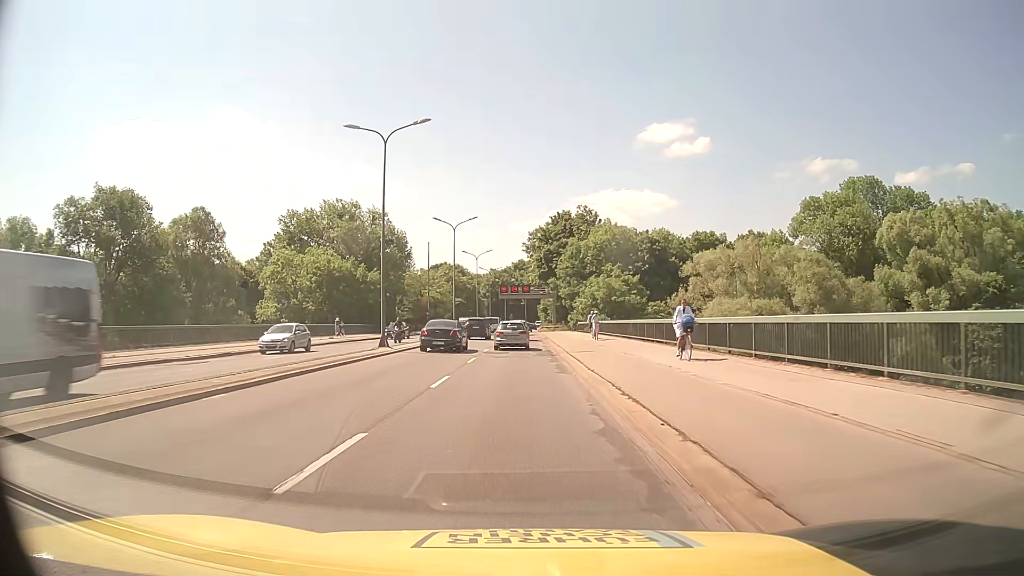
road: trunk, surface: asphalt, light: Day
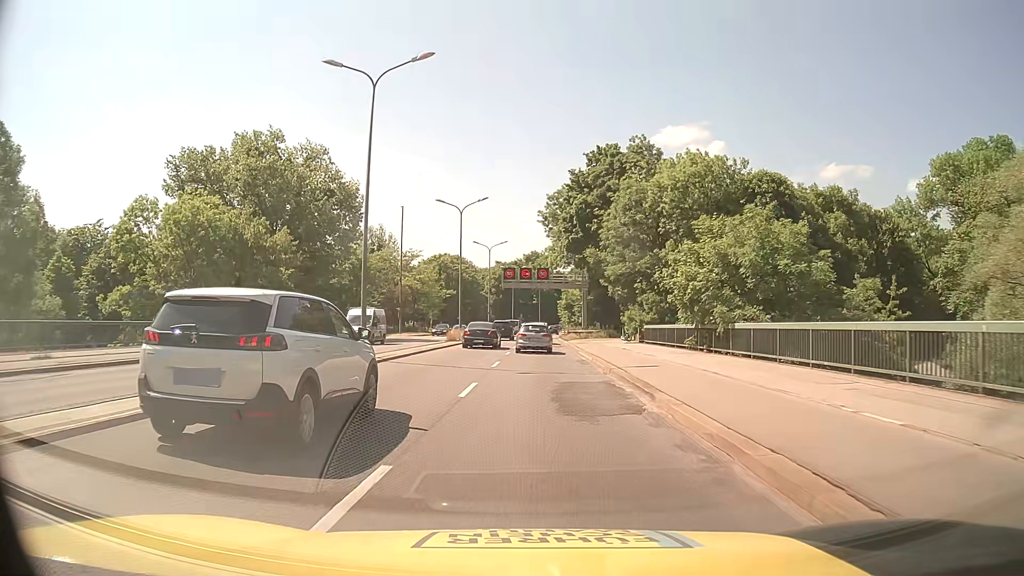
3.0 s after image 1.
(-0.9, +37.9) m; -1°
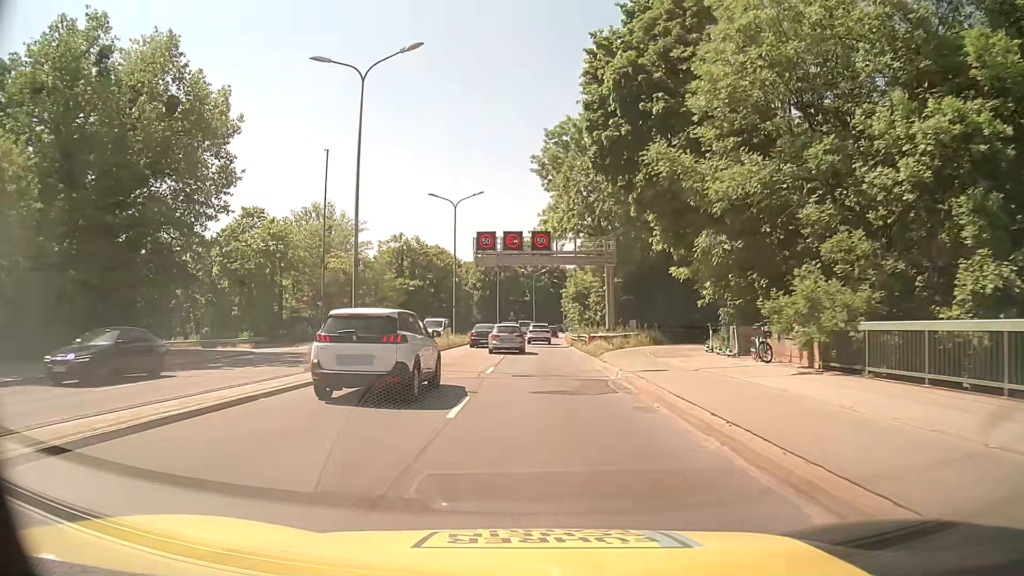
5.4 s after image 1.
(+0.2, +29.5) m; +1°
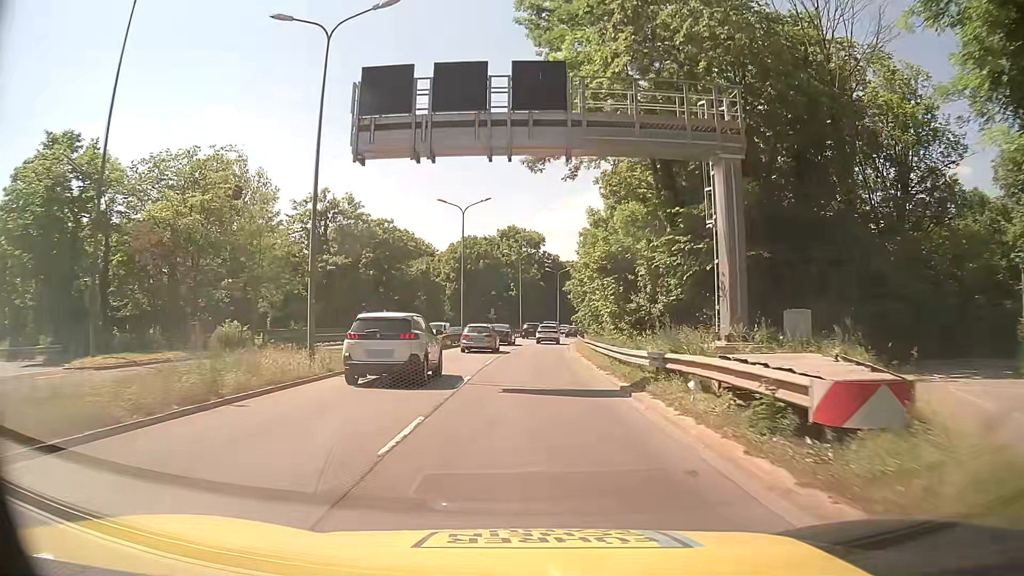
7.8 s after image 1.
(+0.2, +30.2) m; +1°
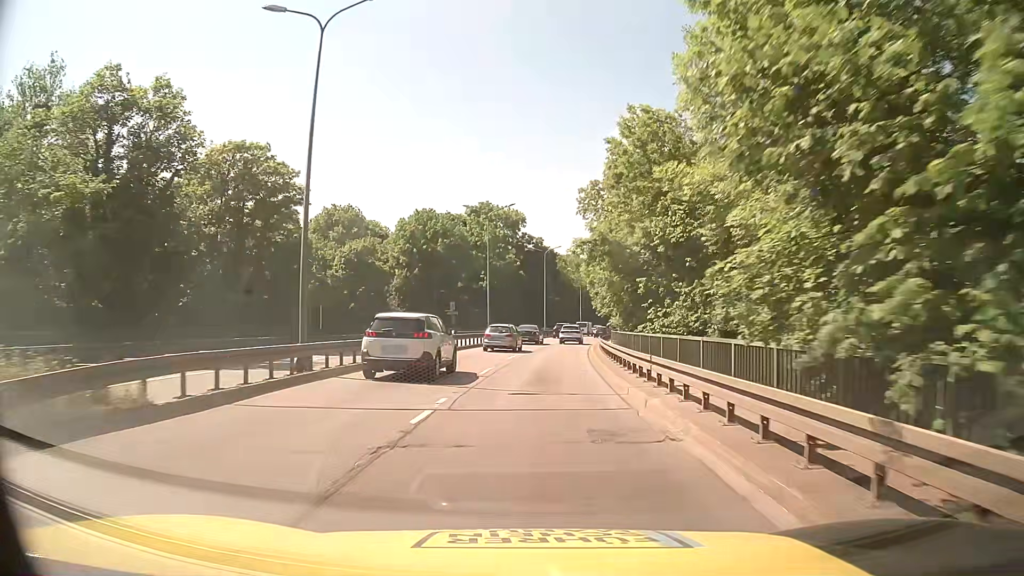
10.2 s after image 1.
(+0.3, +32.8) m; +2°
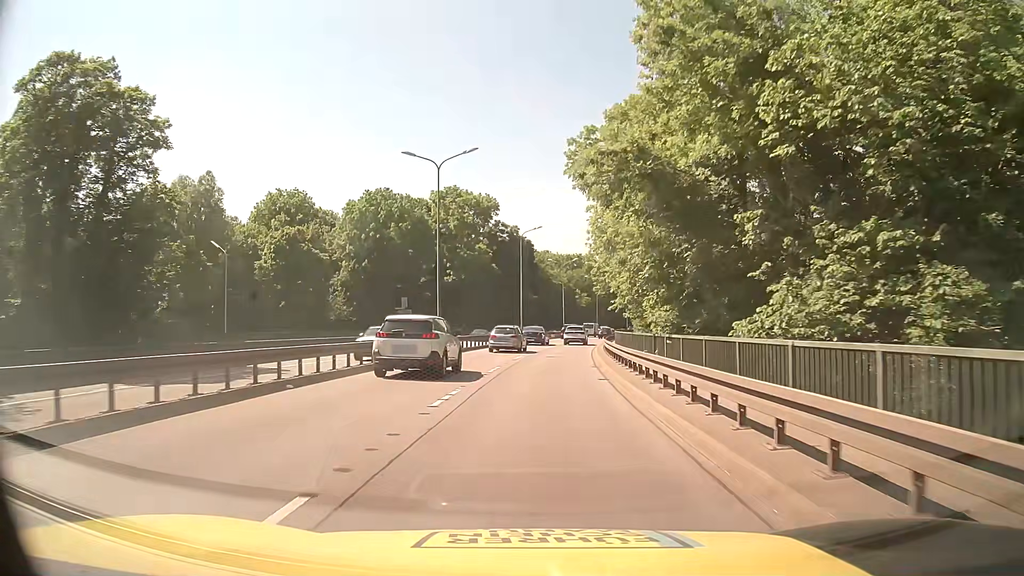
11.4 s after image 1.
(+0.2, +16.8) m; +2°
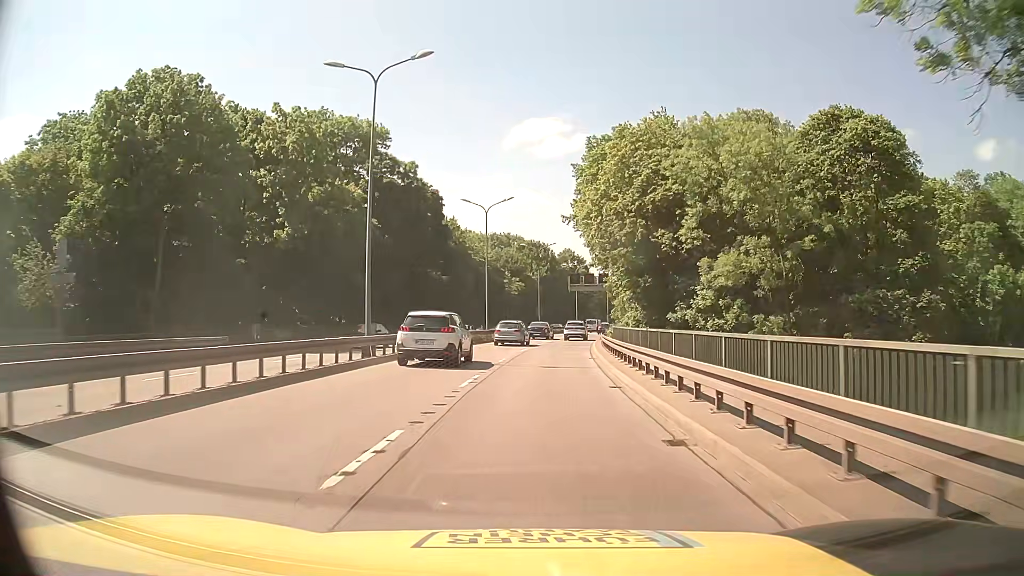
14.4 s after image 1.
(+2.1, +41.9) m; +6°
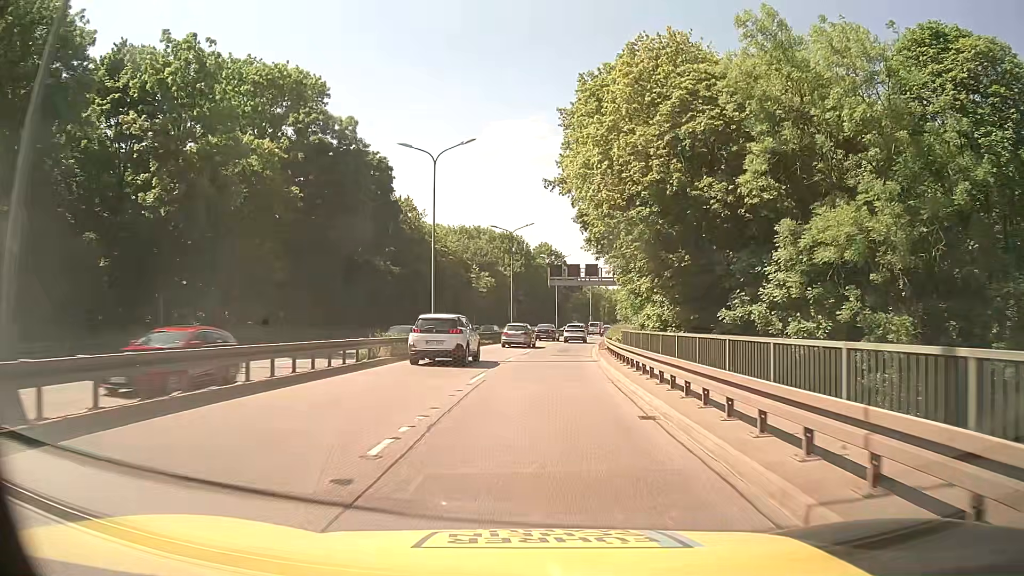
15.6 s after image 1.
(+0.5, +16.6) m; +3°
(0, +10) (+1, +20) (+1, +30) (+2, +40) (+3, +50) (+5, +60) (+6, +70) (+8, +79) (+10, +89) (+13, +99) m
